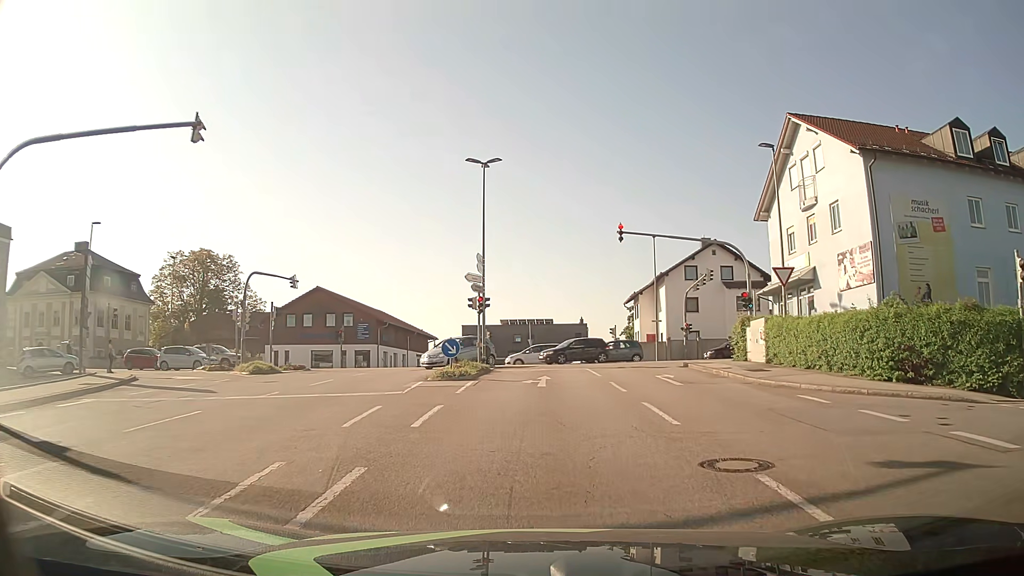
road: tertiary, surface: asphalt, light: Day
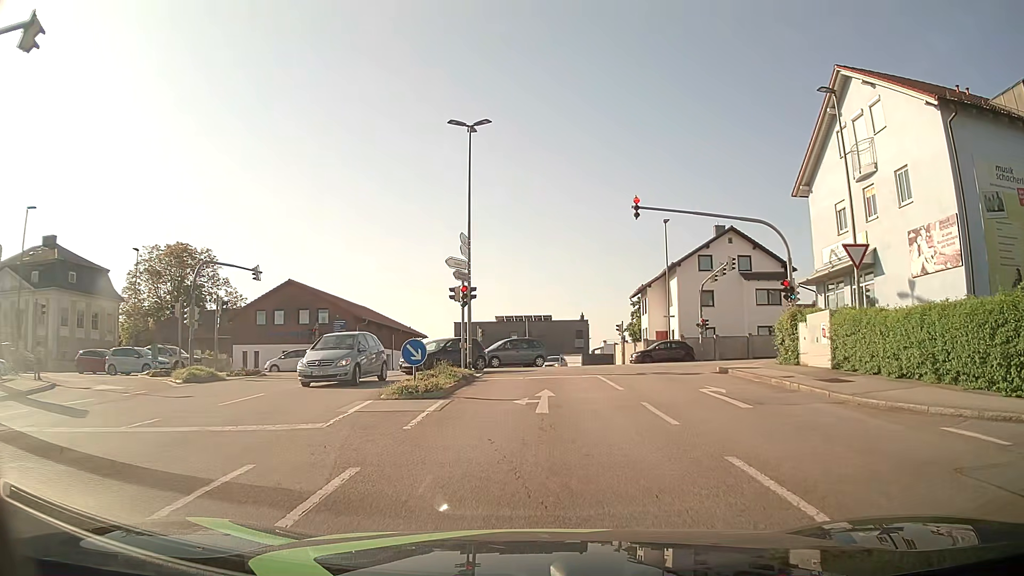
(-0.1, +6.0) m; 0°
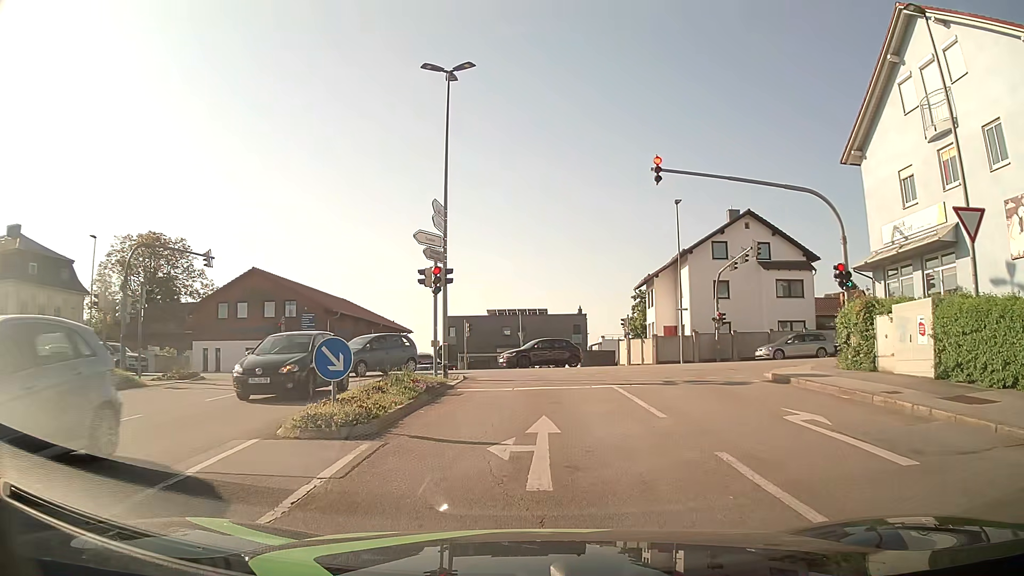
(0.0, +5.7) m; 0°
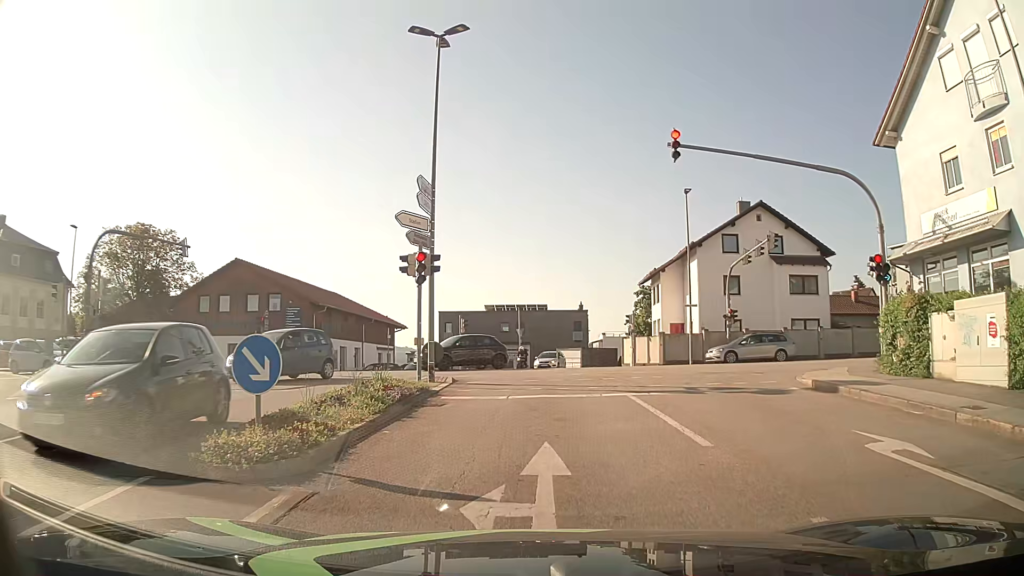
(0.0, +2.6) m; 0°
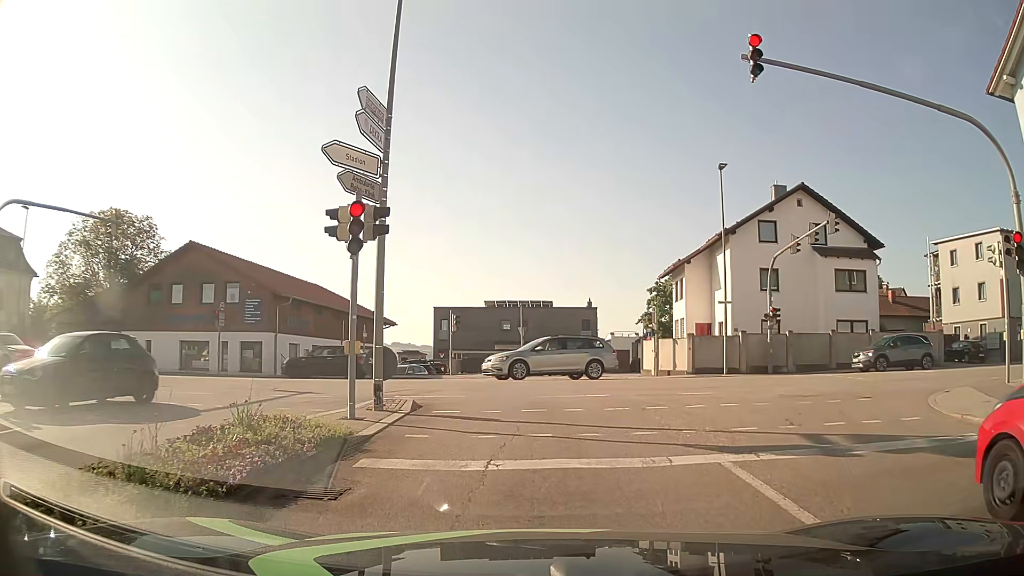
(0.0, +6.4) m; 0°
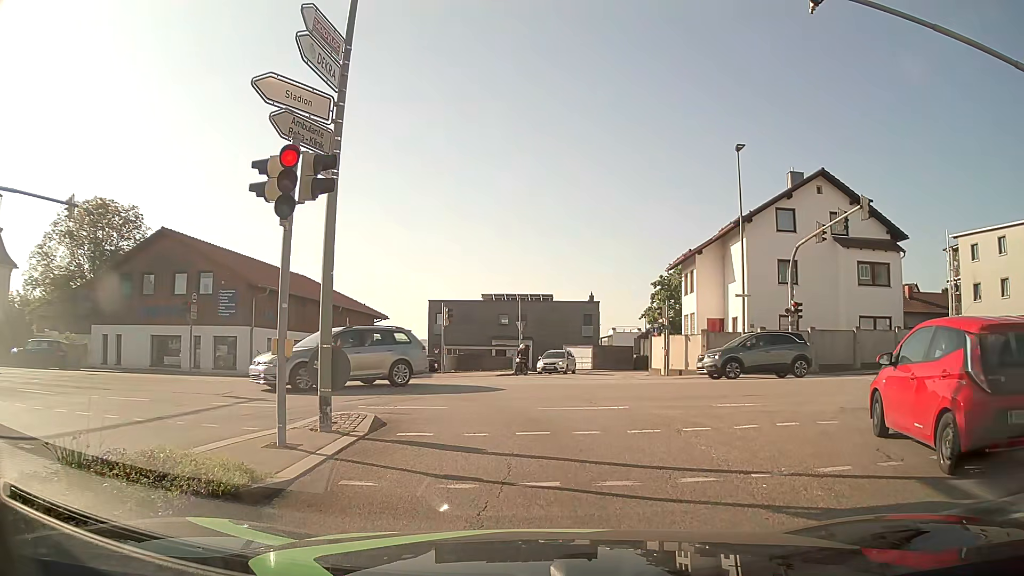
(0.0, +2.8) m; +1°
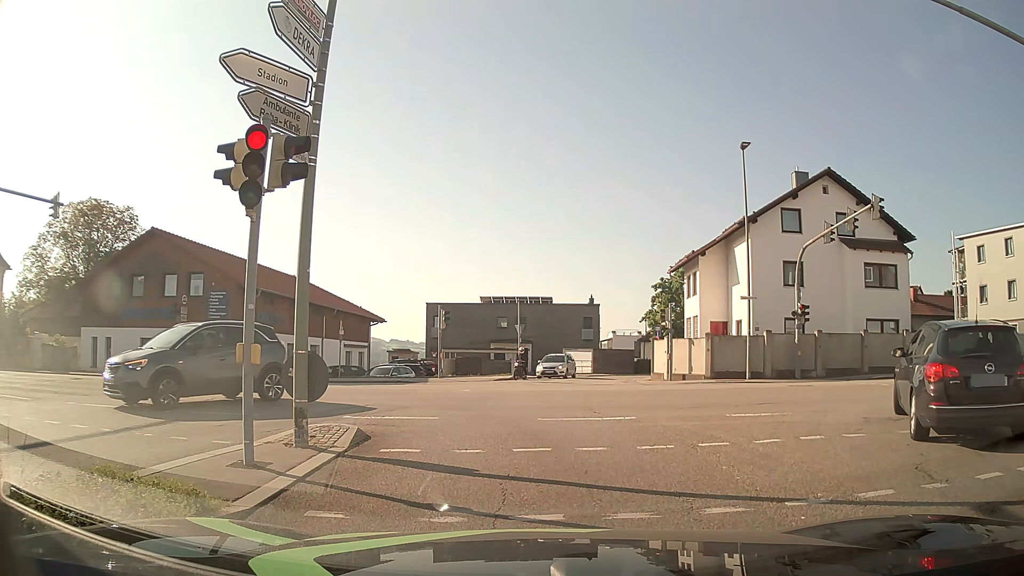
(0.0, +0.9) m; -1°
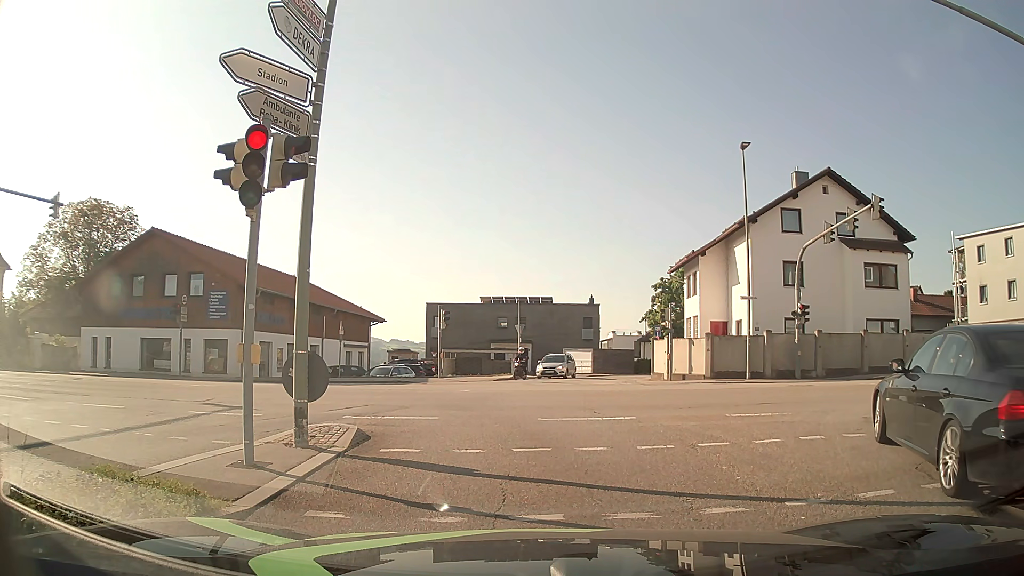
(0.0, 0.0) m; 0°
(0, +10) (-2, +20) (-9, +25) (-19, +26) (-29, +26) (-39, +27) (-49, +27) (-59, +26) (-69, +25) (-79, +25) m
